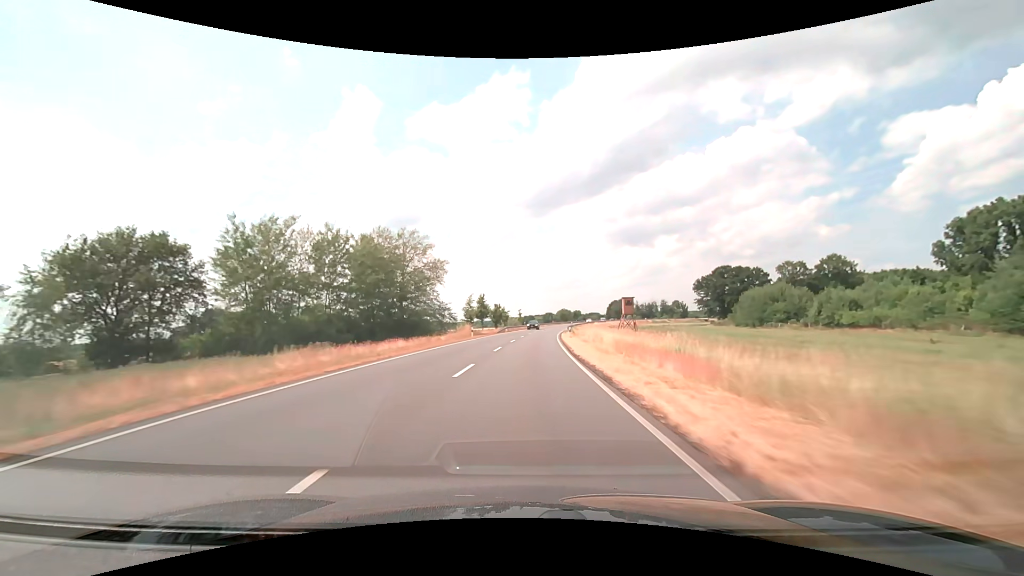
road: secondary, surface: asphalt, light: Day
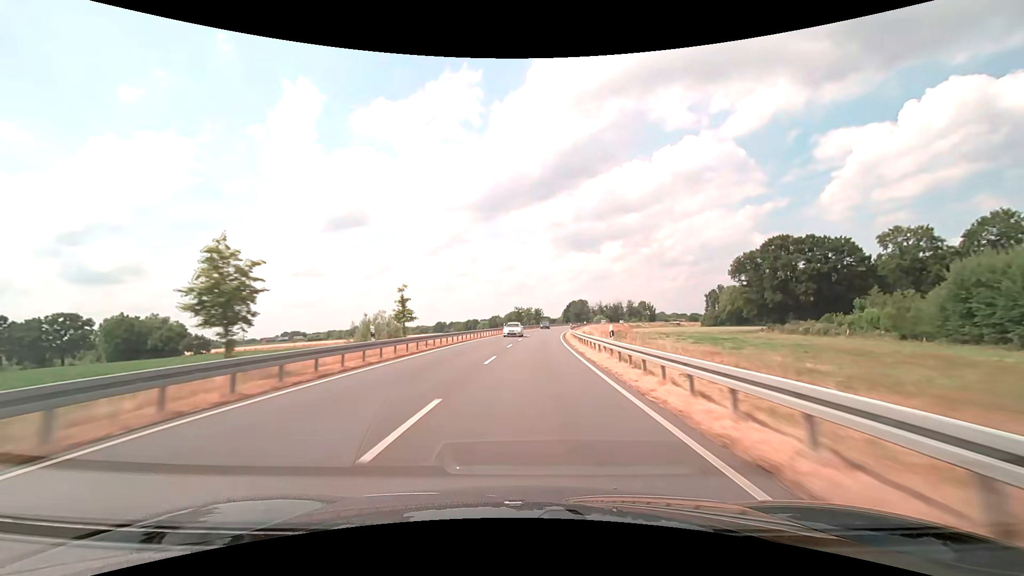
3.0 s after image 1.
(+4.0, +78.9) m; +6°
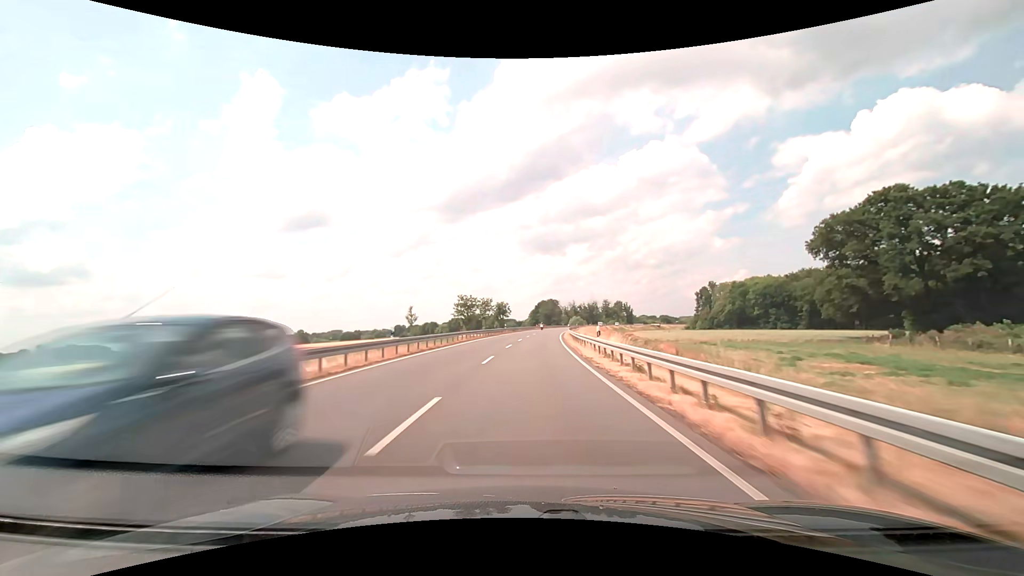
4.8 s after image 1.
(+1.5, +47.3) m; +4°
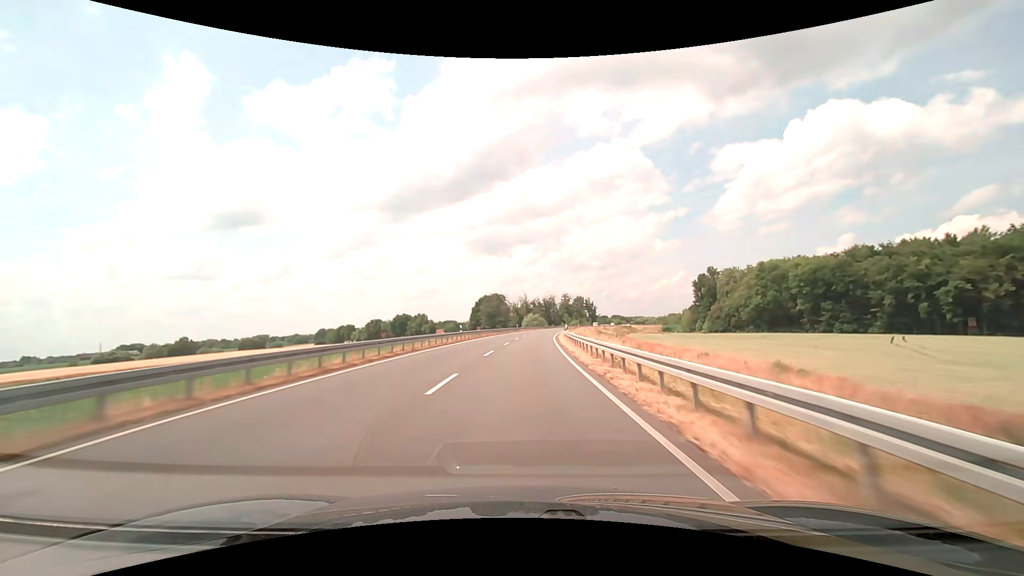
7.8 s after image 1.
(+4.4, +78.8) m; +6°
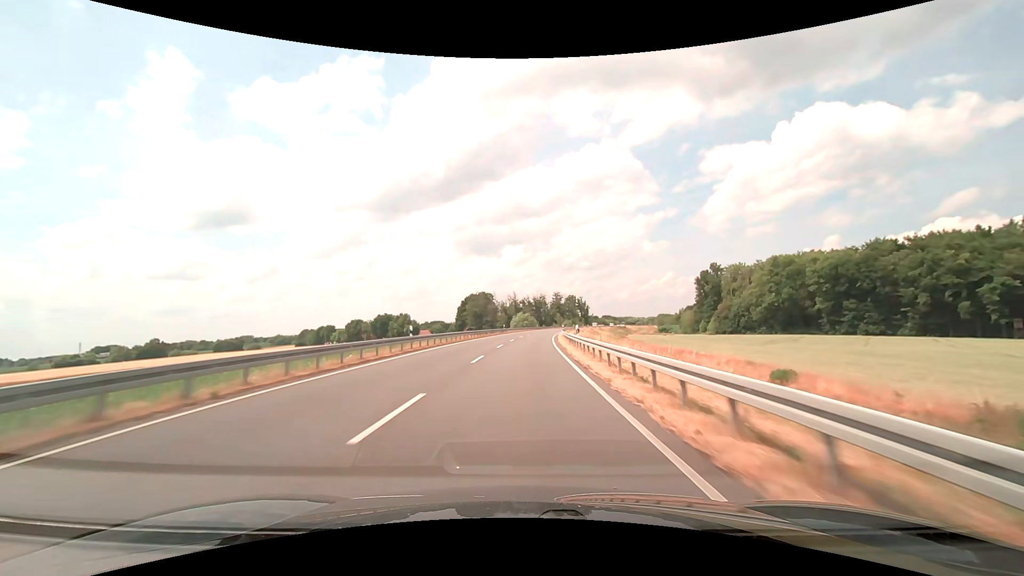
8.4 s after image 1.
(+0.2, +15.8) m; +1°
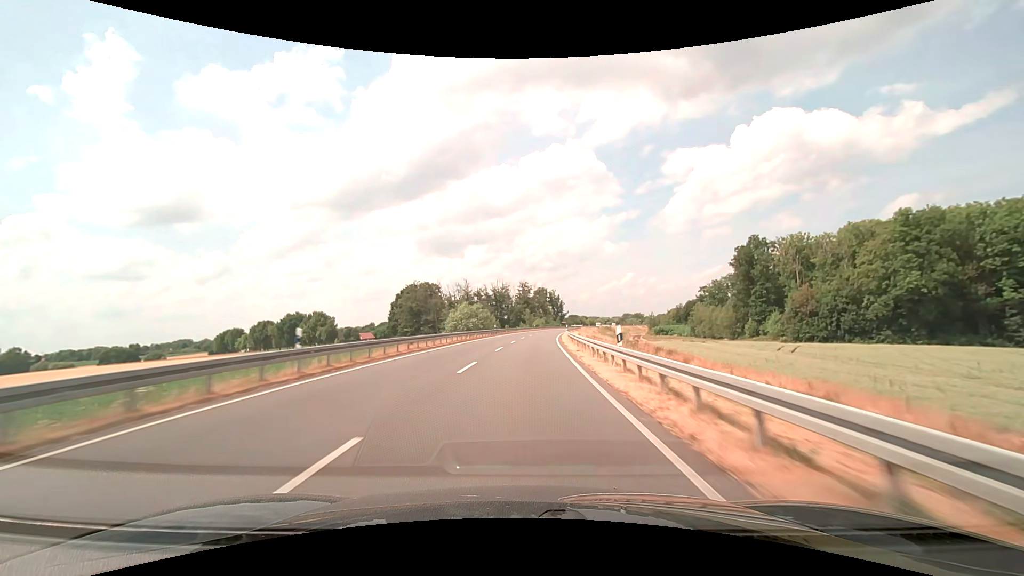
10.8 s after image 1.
(+2.4, +63.1) m; +4°
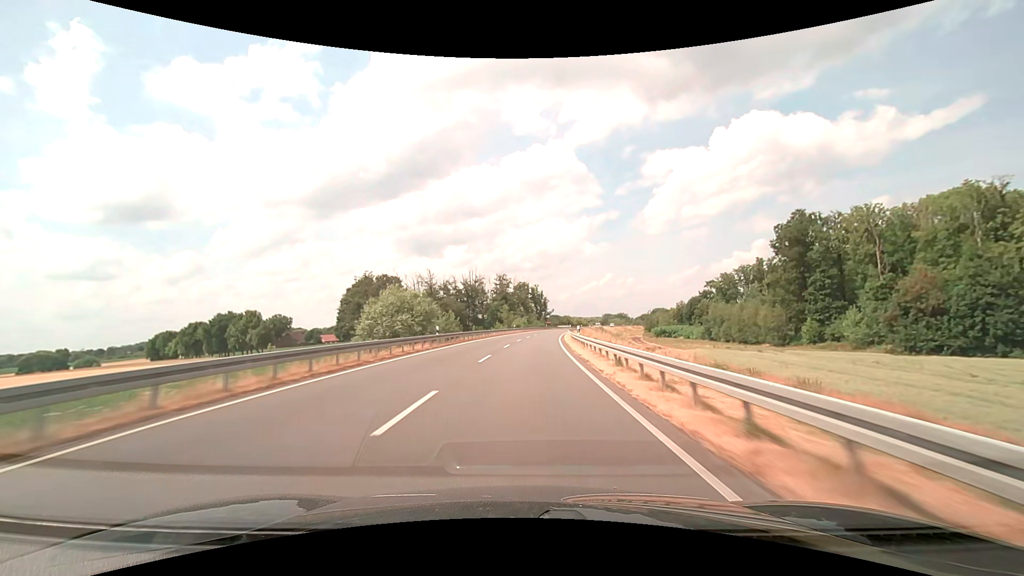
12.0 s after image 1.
(+0.6, +31.6) m; +2°
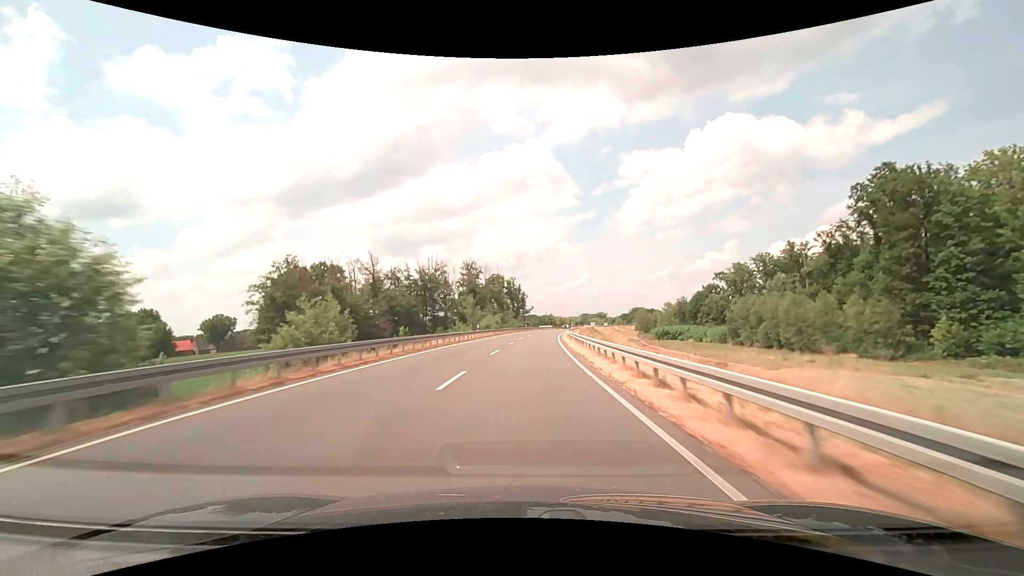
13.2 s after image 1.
(+0.7, +31.6) m; +3°
(0, +10) (0, +20) (+1, +30) (+1, +40) (+2, +50) (+2, +60) (+3, +70) (+4, +80) (+5, +90) (+7, +100) m
